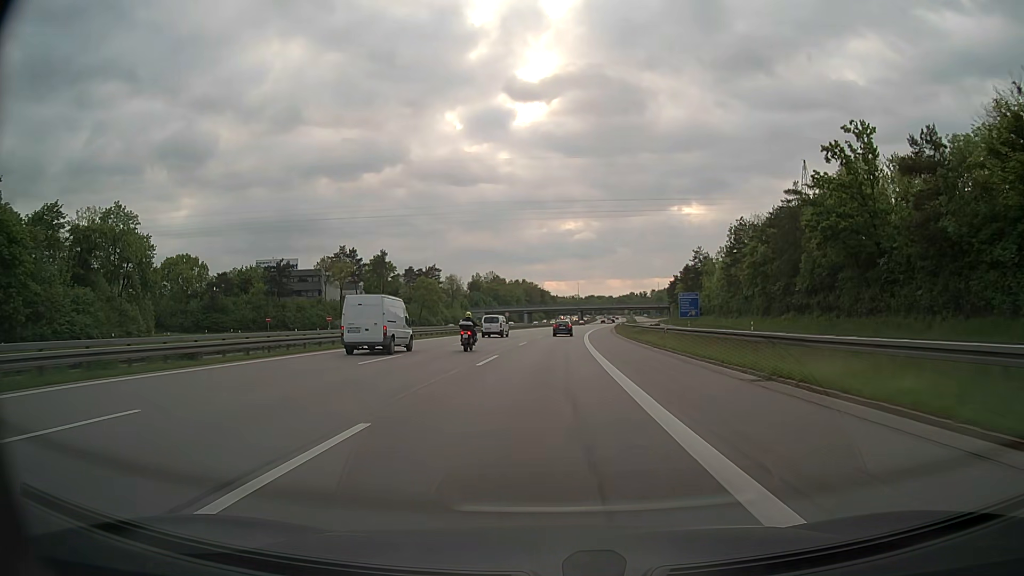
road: motorway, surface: asphalt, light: Day
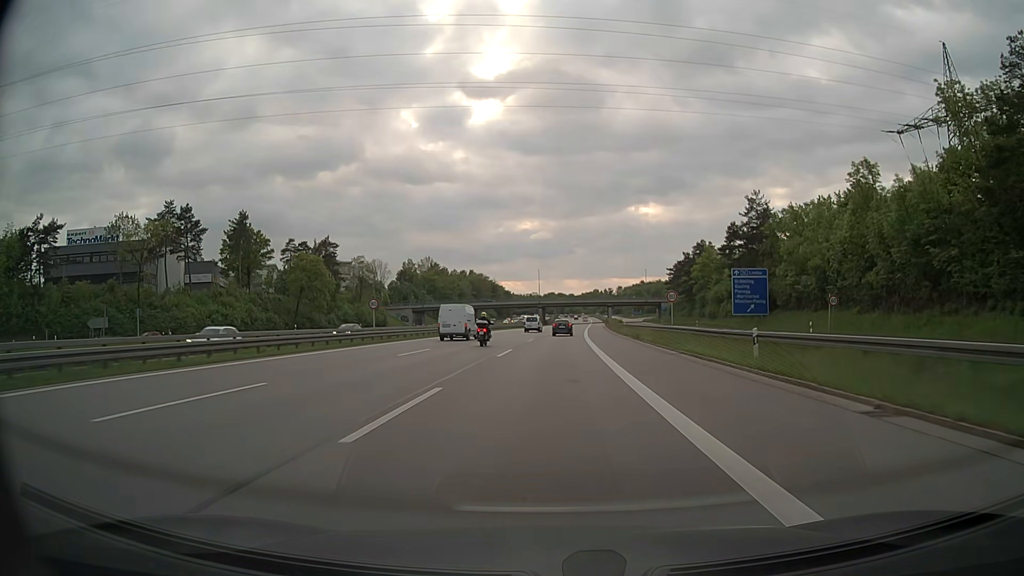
(+2.0, +66.9) m; +4°
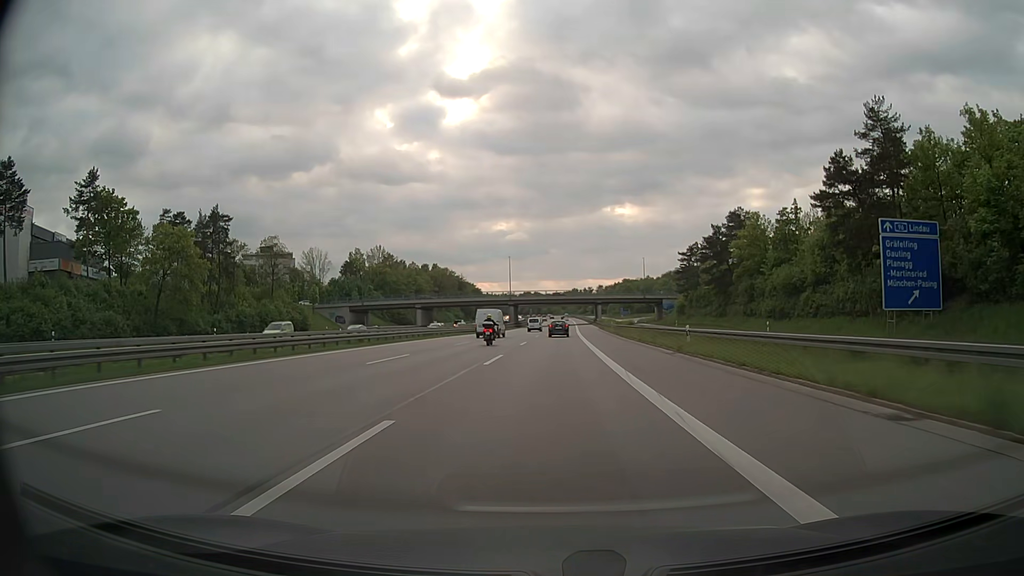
(+0.6, +40.2) m; +2°
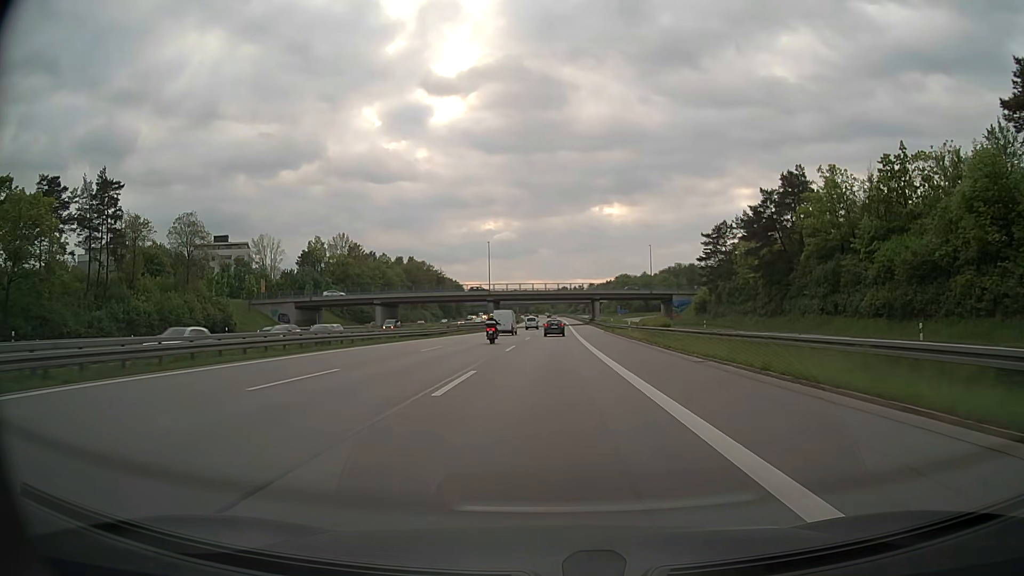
(+0.3, +26.8) m; +1°
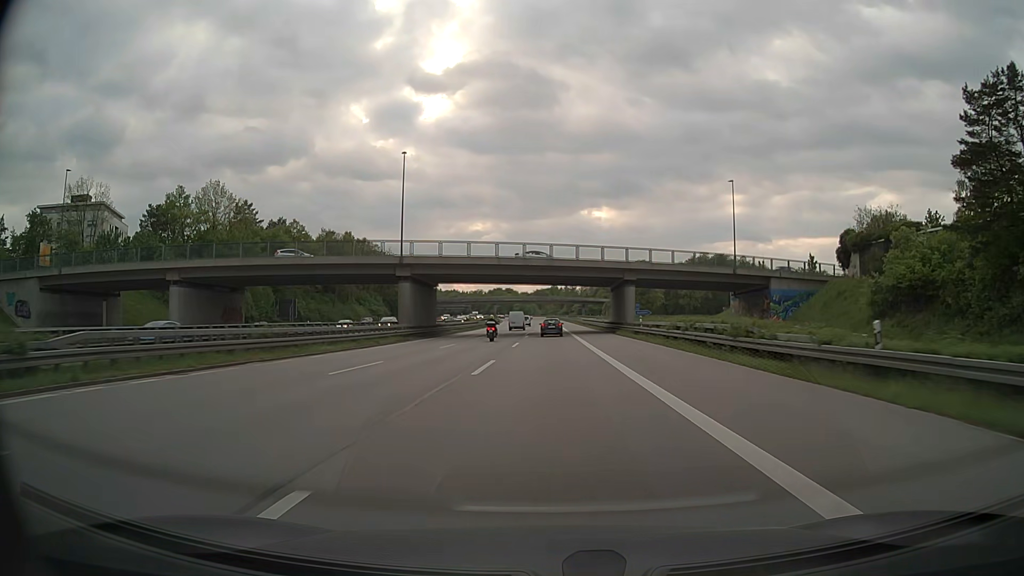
(+0.7, +67.0) m; +1°
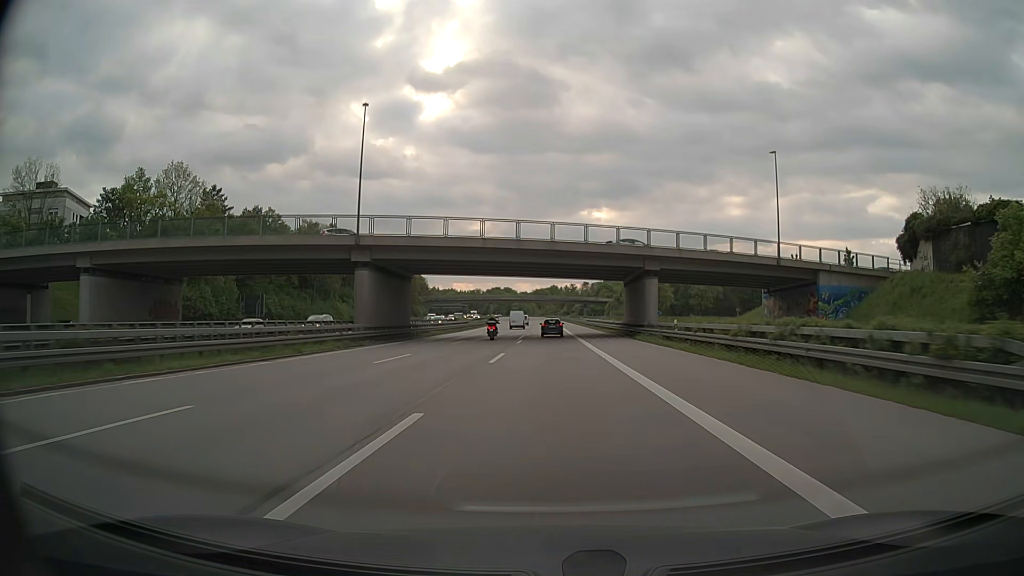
(0.0, +13.4) m; 0°
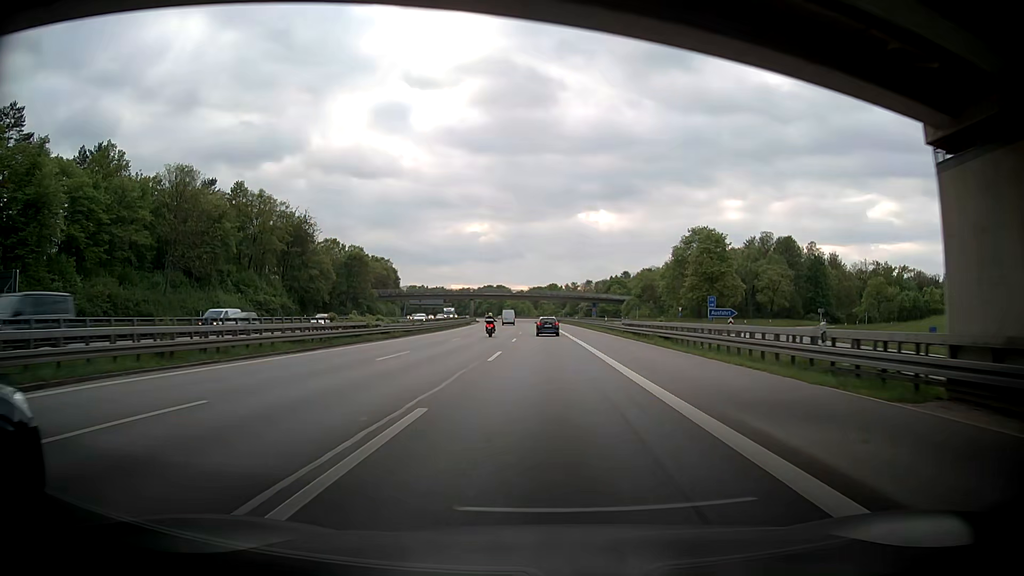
(+0.1, +53.4) m; 0°
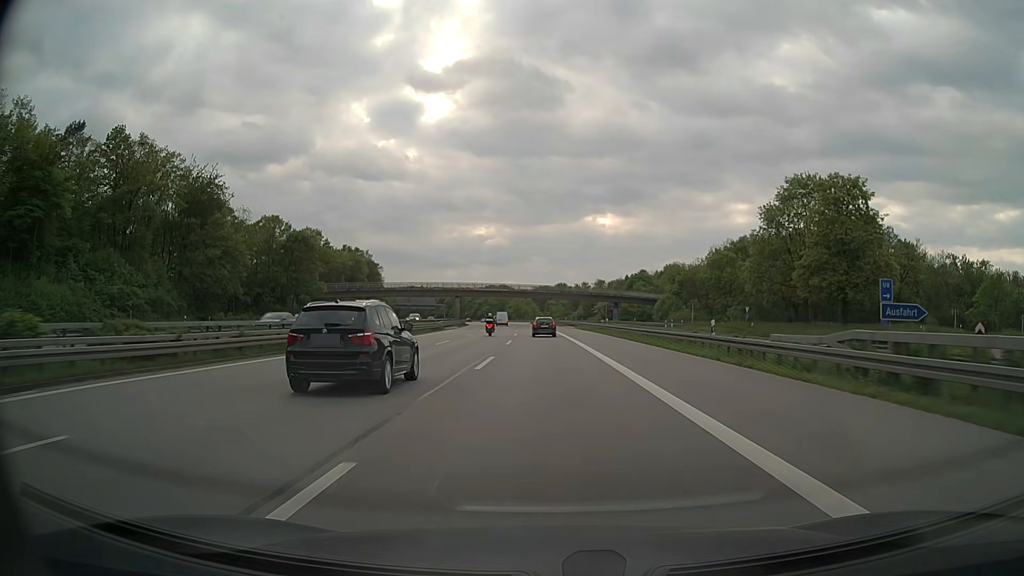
(-0.3, +40.0) m; -1°
(0, +10) (0, +20) (0, +30) (0, +40) (-1, +50) (-1, +60) (-1, +70) (-2, +80) (-2, +90) (-3, +100) m
